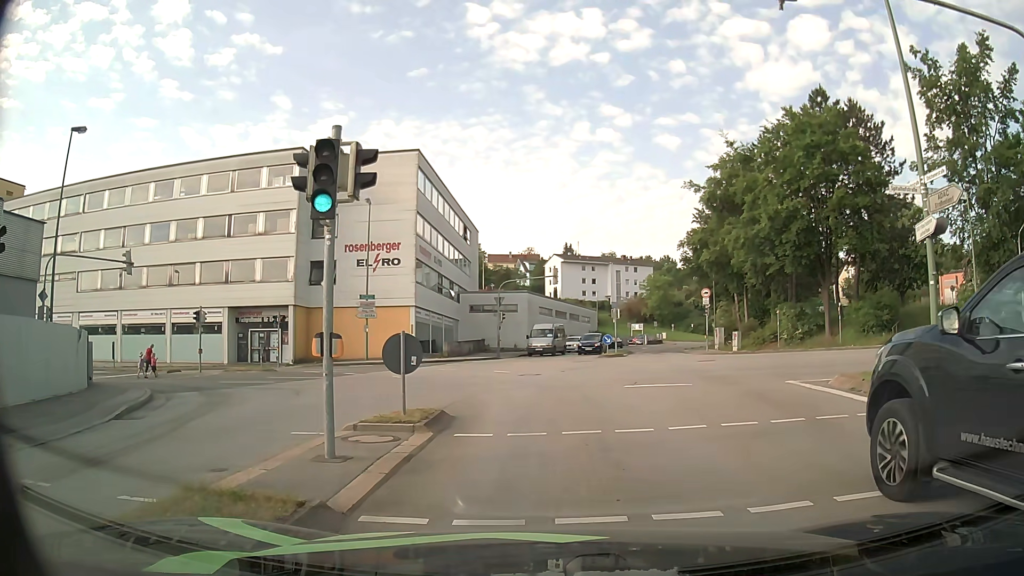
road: tertiary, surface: asphalt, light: Day
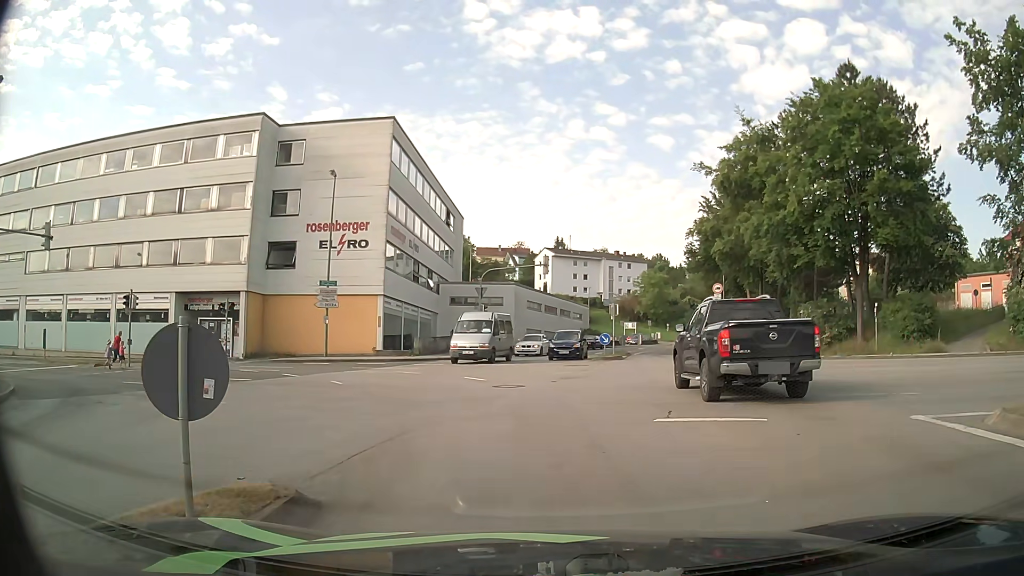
(+0.2, +6.0) m; 0°
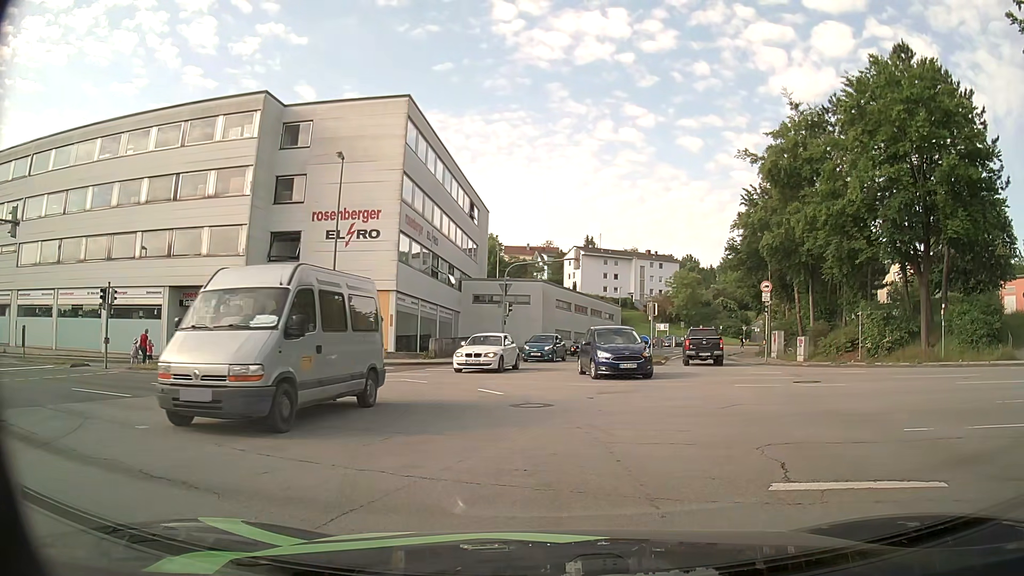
(+0.1, +3.8) m; -2°
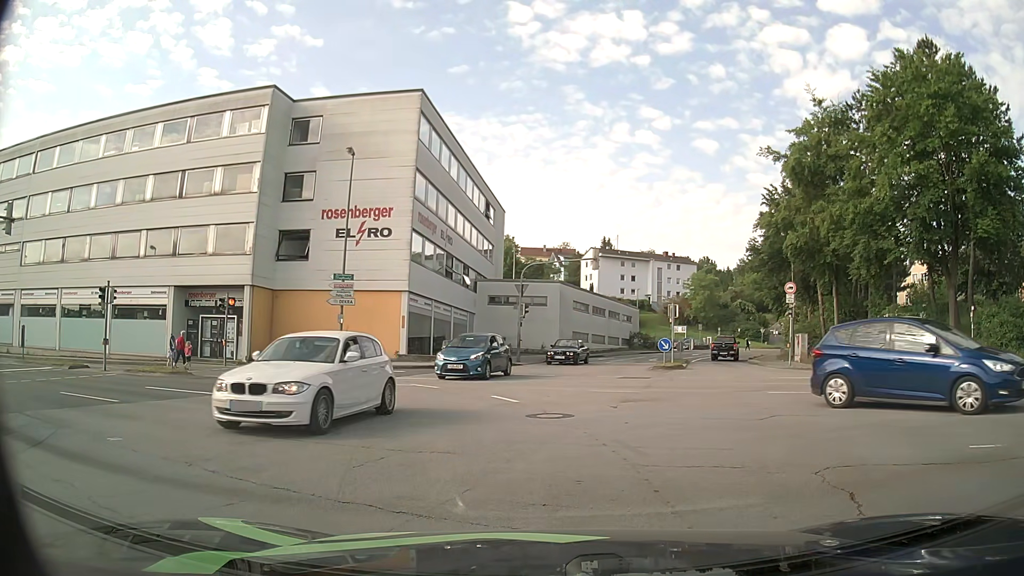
(0.0, +1.2) m; 0°
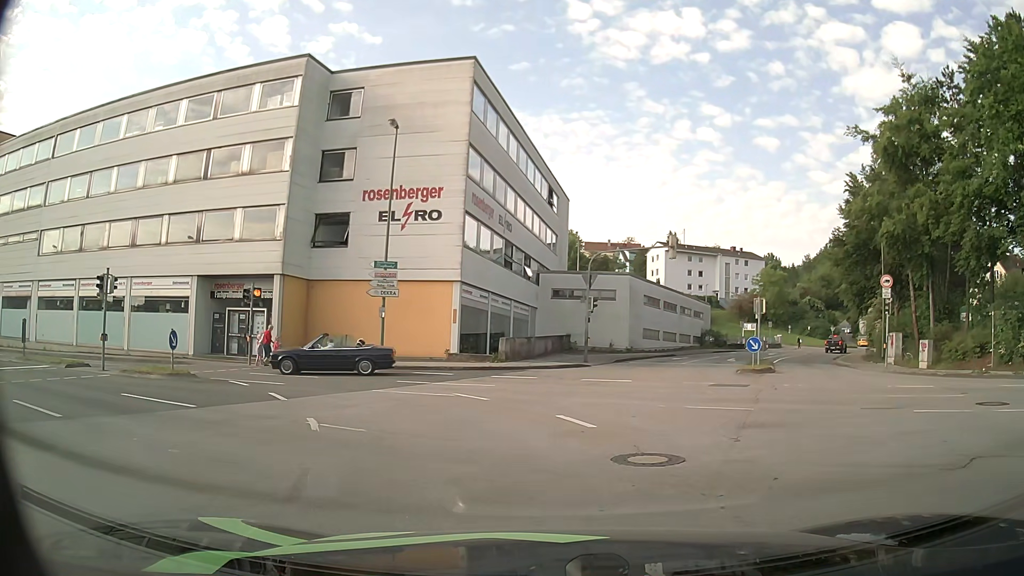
(-0.2, +4.3) m; -5°
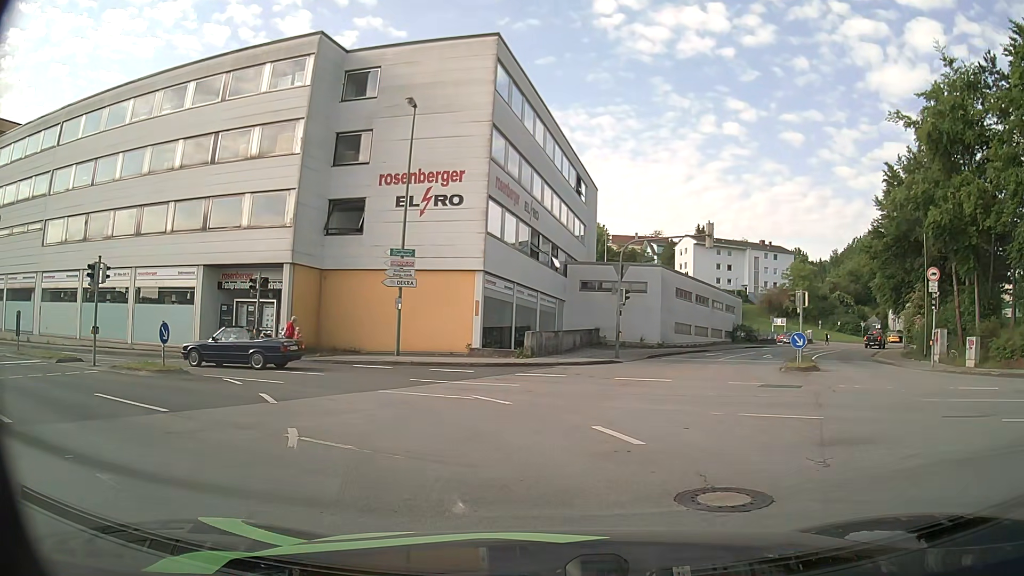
(0.0, +2.1) m; -3°
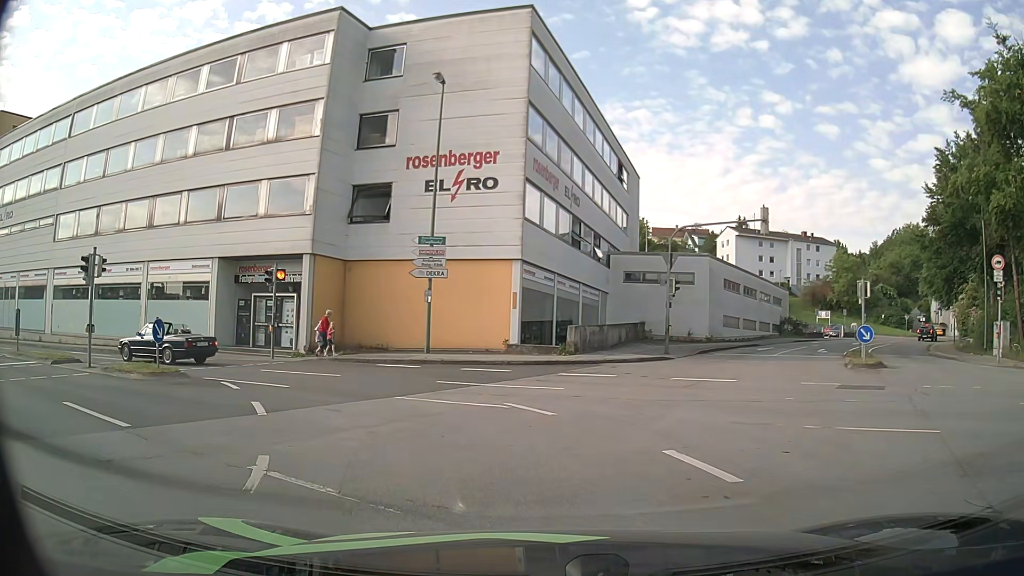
(0.0, +2.3) m; -3°
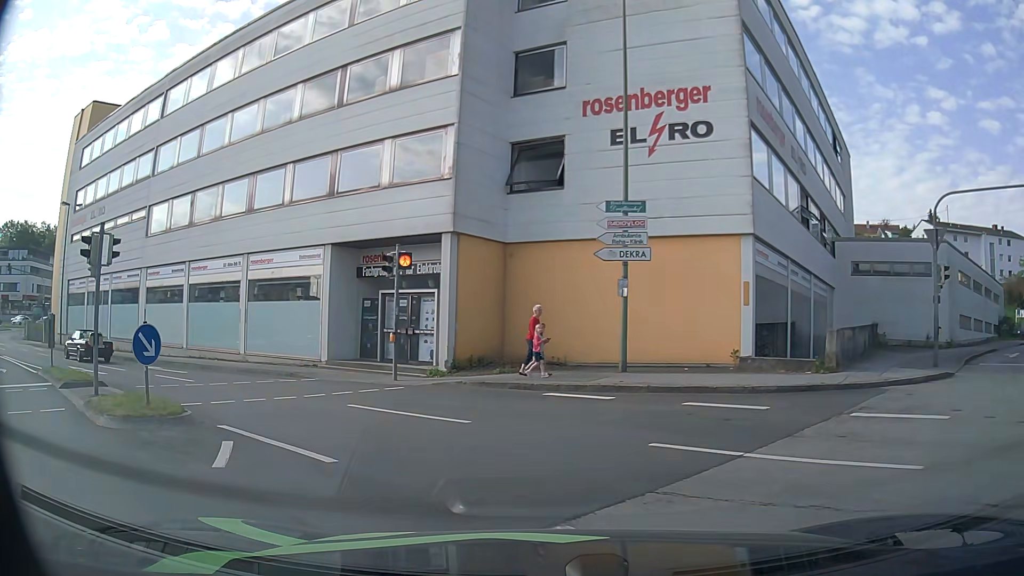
(-0.9, +7.7) m; -16°
(-2, +10) (-9, +17) (-17, +22) (-26, +27) (-35, +32) (-43, +37) (-52, +43) (-60, +48) (-68, +54) (-77, +59) m
